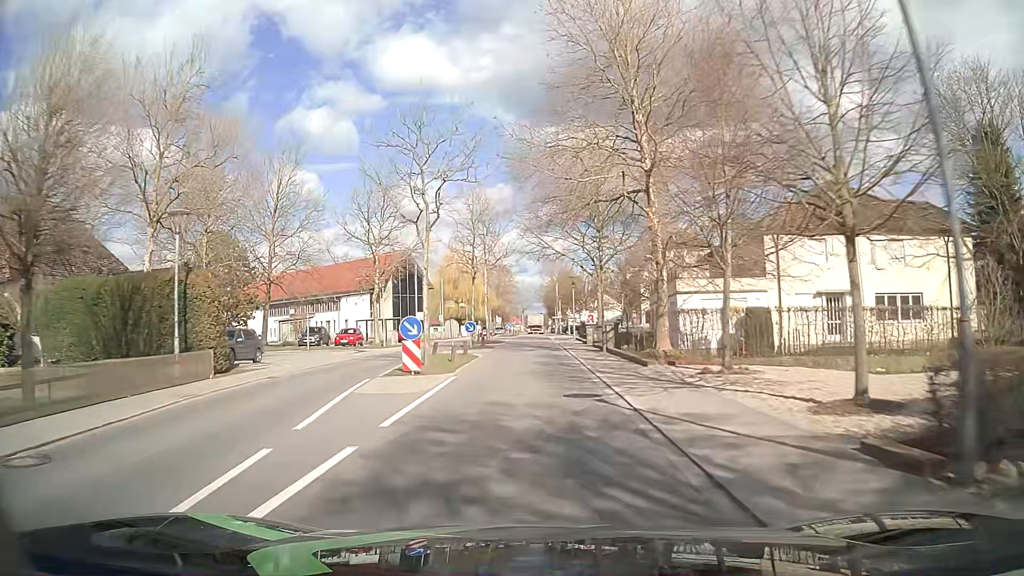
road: primary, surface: asphalt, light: Day
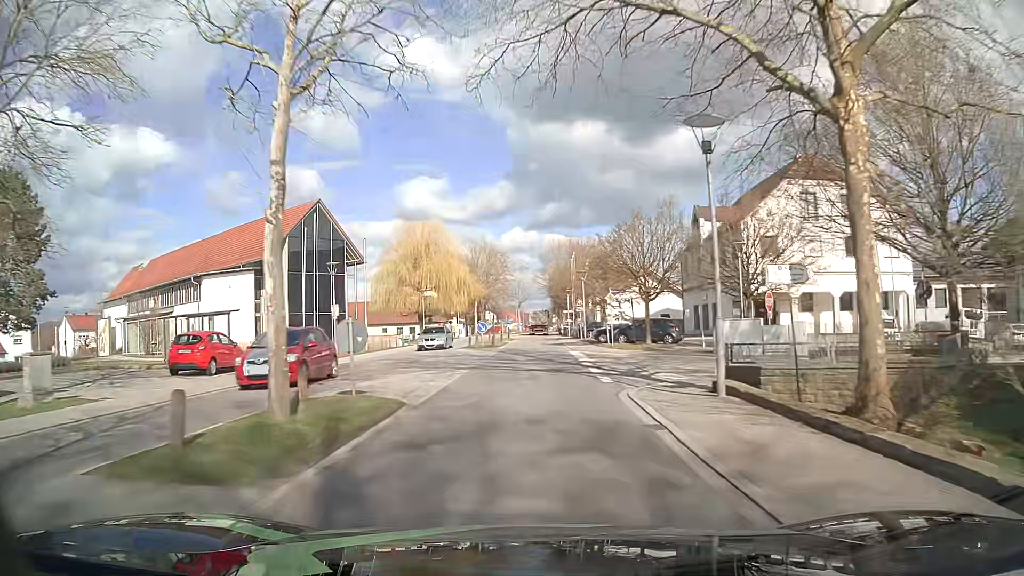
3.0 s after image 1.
(-0.3, +39.6) m; 0°
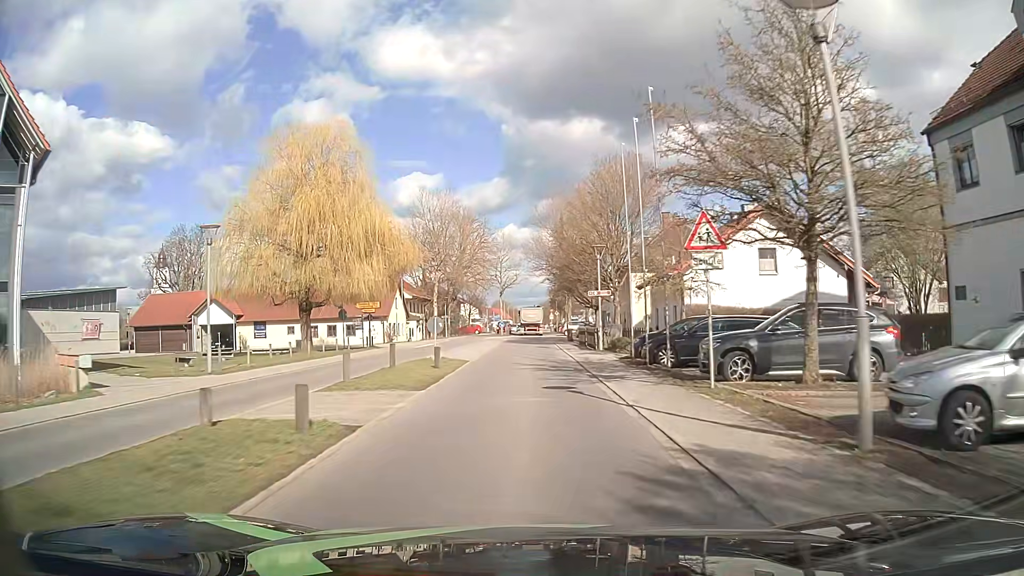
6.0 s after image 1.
(+0.1, +39.9) m; 0°
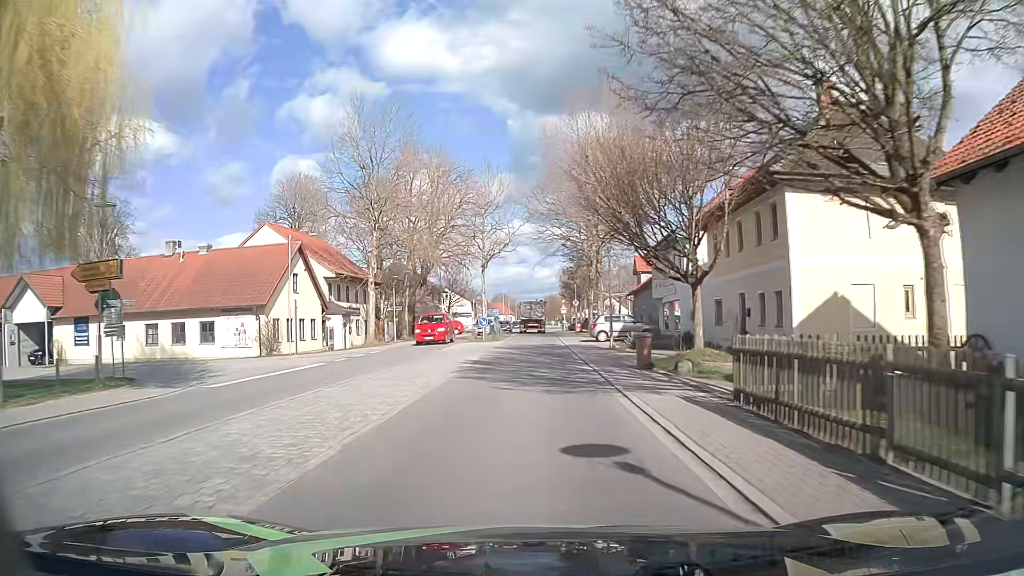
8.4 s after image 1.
(0.0, +31.9) m; 0°
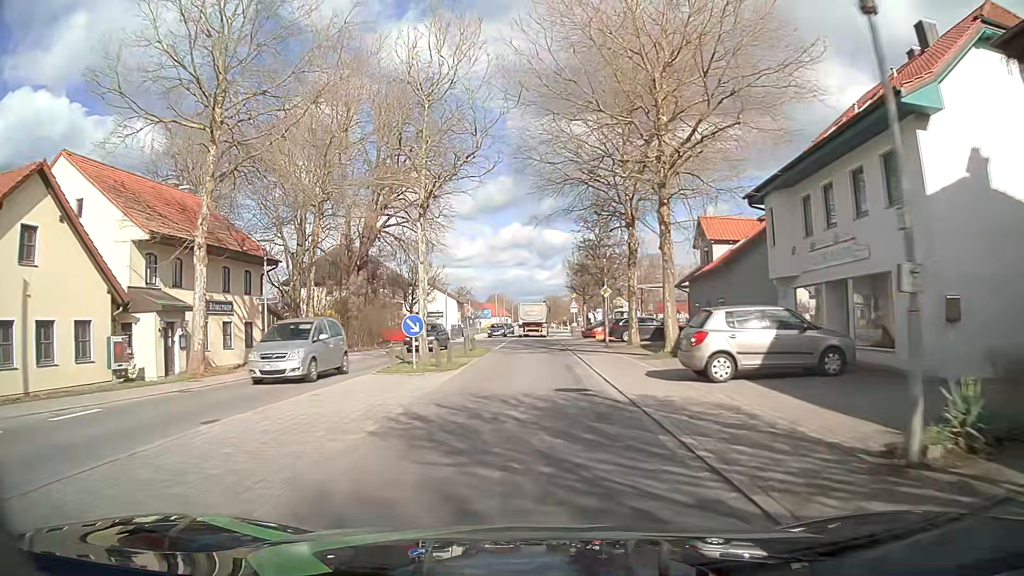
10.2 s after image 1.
(0.0, +23.9) m; 0°
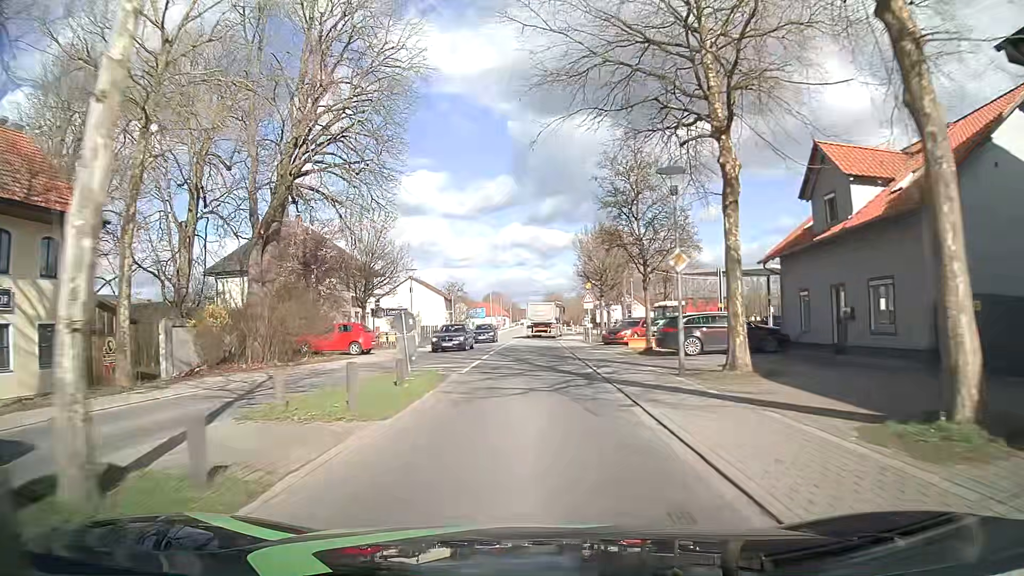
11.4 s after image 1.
(+0.1, +15.9) m; 0°
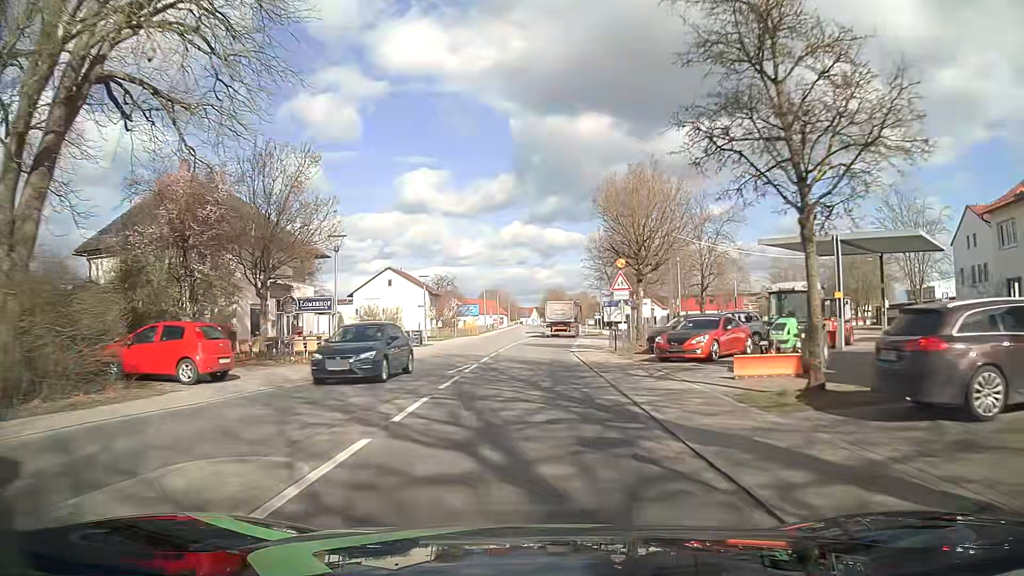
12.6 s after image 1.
(0.0, +15.8) m; +1°
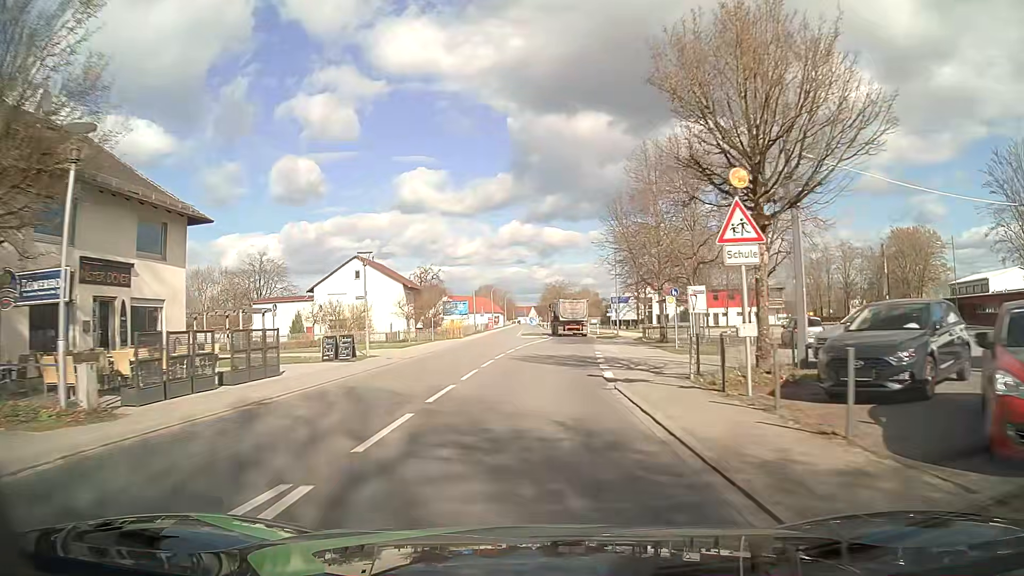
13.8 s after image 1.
(-0.2, +15.8) m; 0°
(0, +10) (0, +20) (+1, +30) (+1, +40) (+2, +50) (+3, +60) (+2, +70) (+1, +80) (0, +90) (-1, +100) m
